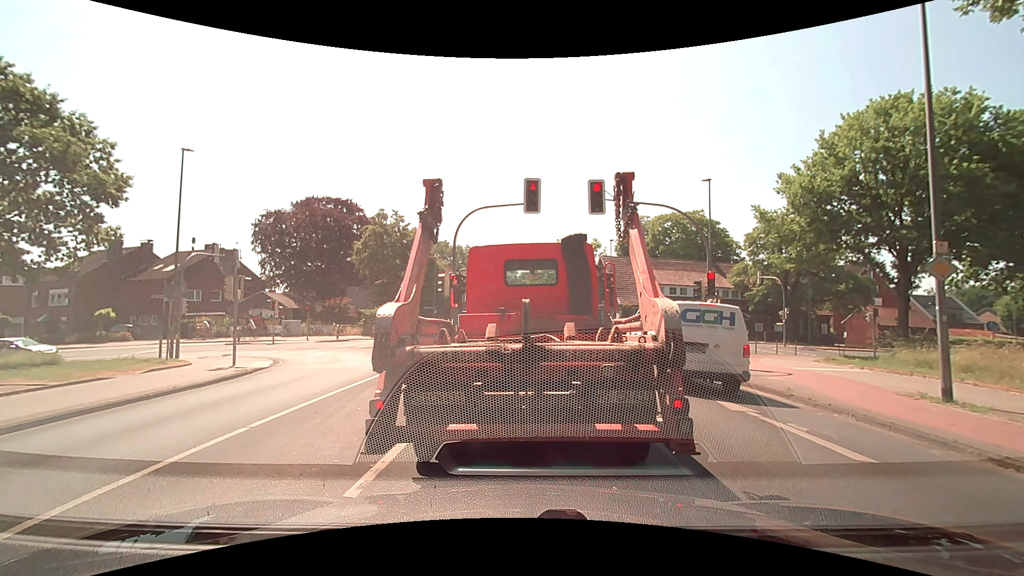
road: secondary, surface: asphalt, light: Day
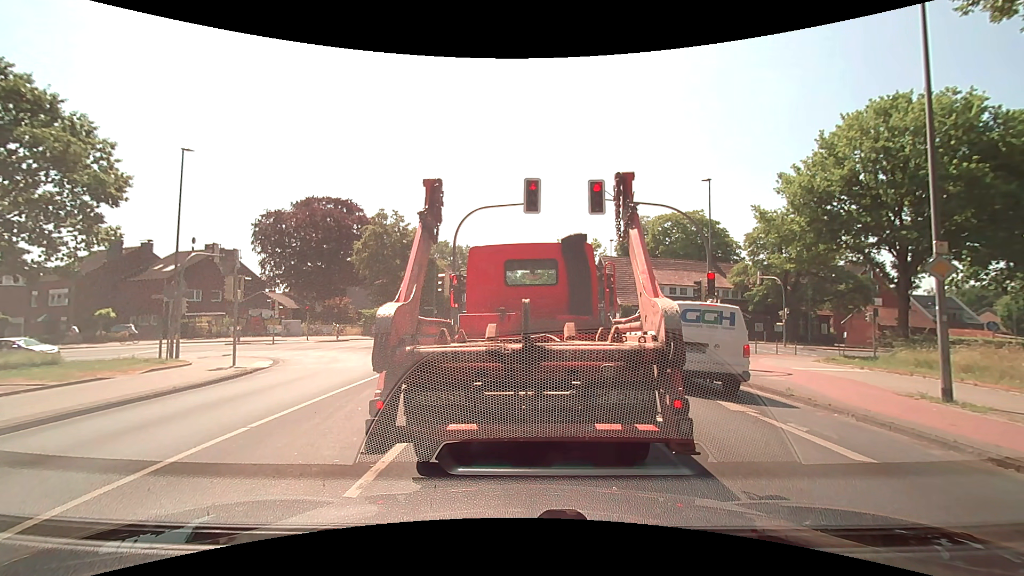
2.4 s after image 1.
(0.0, 0.0) m; 0°
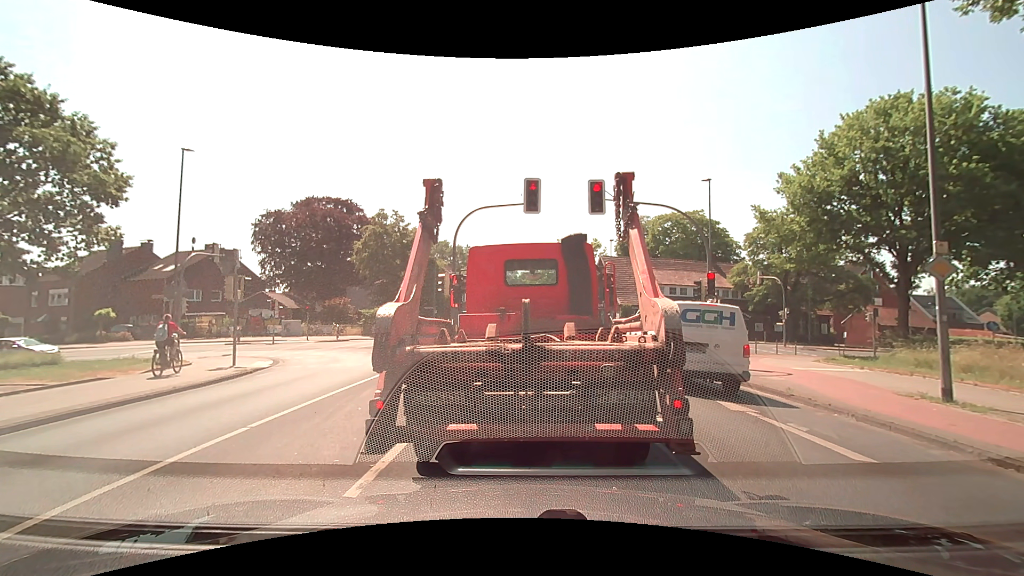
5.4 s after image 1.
(0.0, 0.0) m; 0°
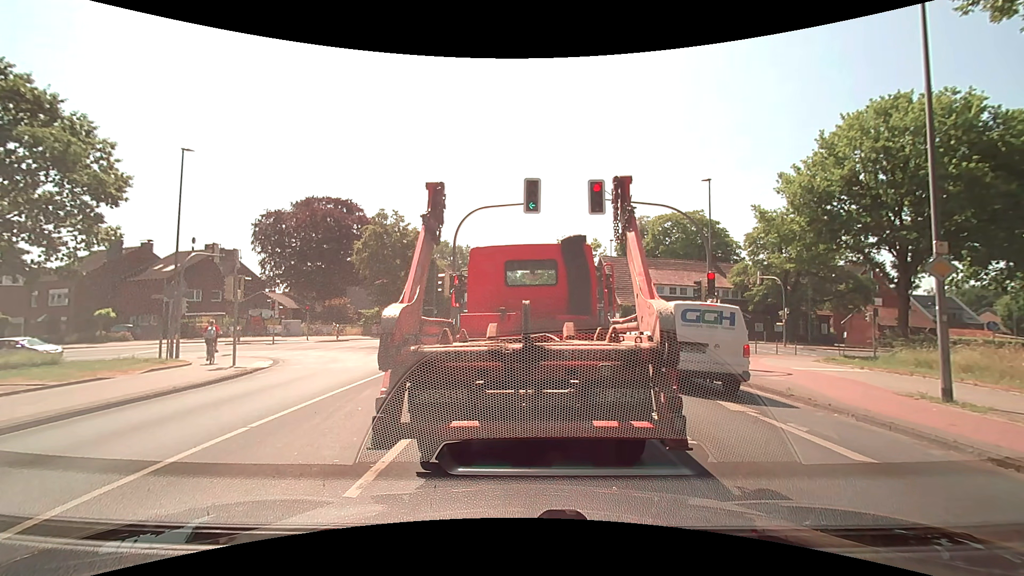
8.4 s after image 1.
(0.0, 0.0) m; 0°
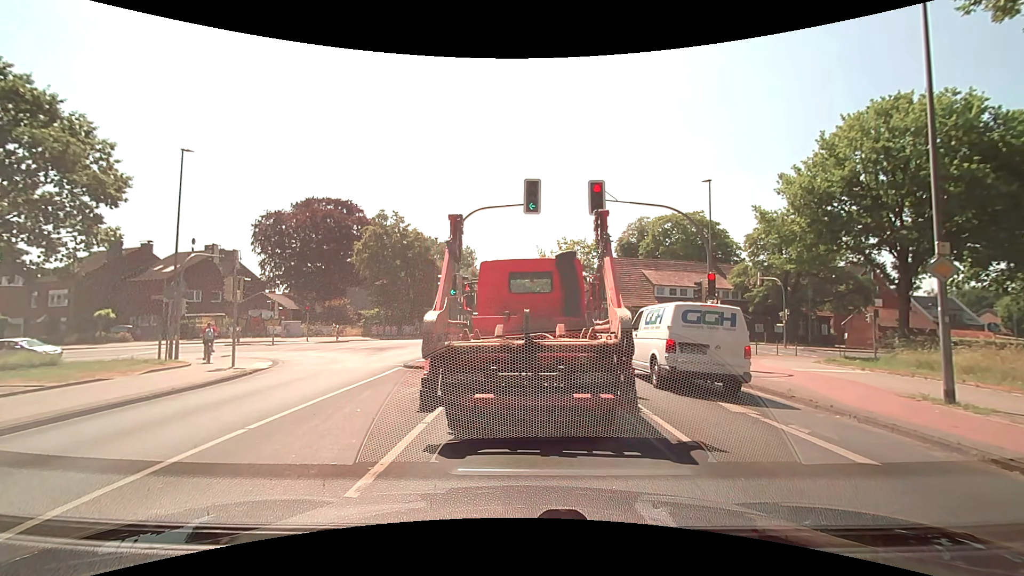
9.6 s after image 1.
(0.0, 0.0) m; 0°
